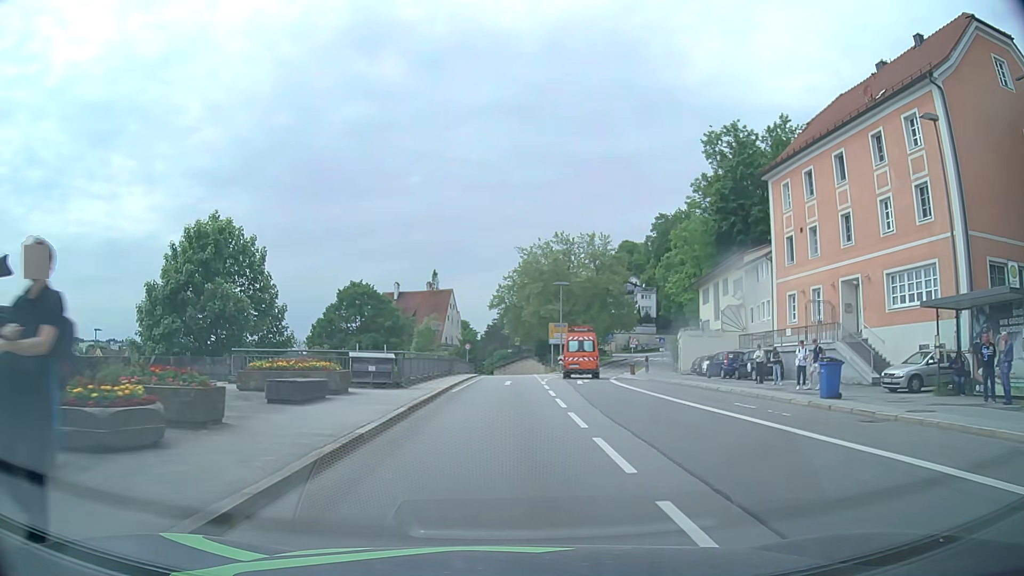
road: primary_link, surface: asphalt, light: Day
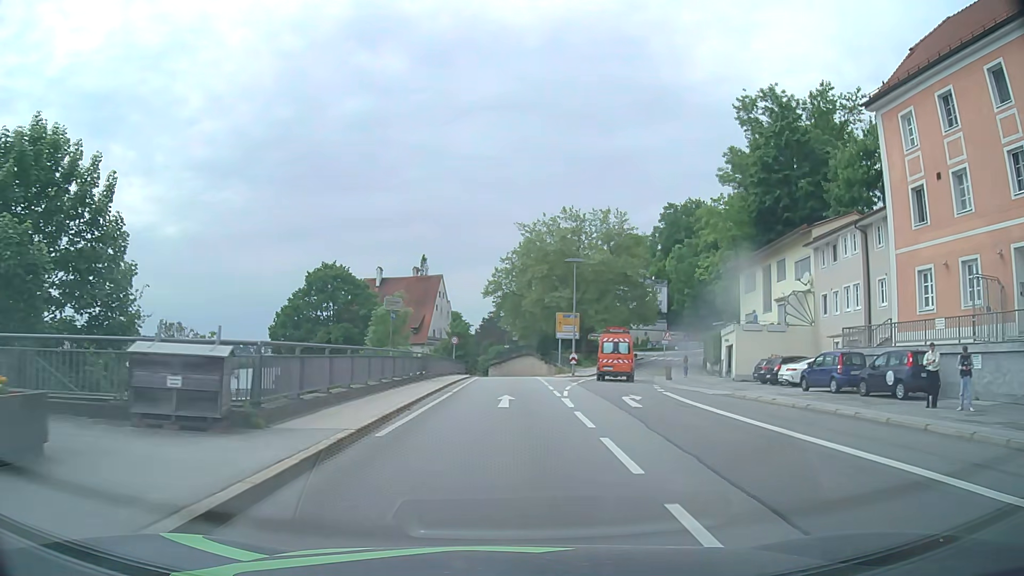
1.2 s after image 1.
(0.0, +14.0) m; 0°
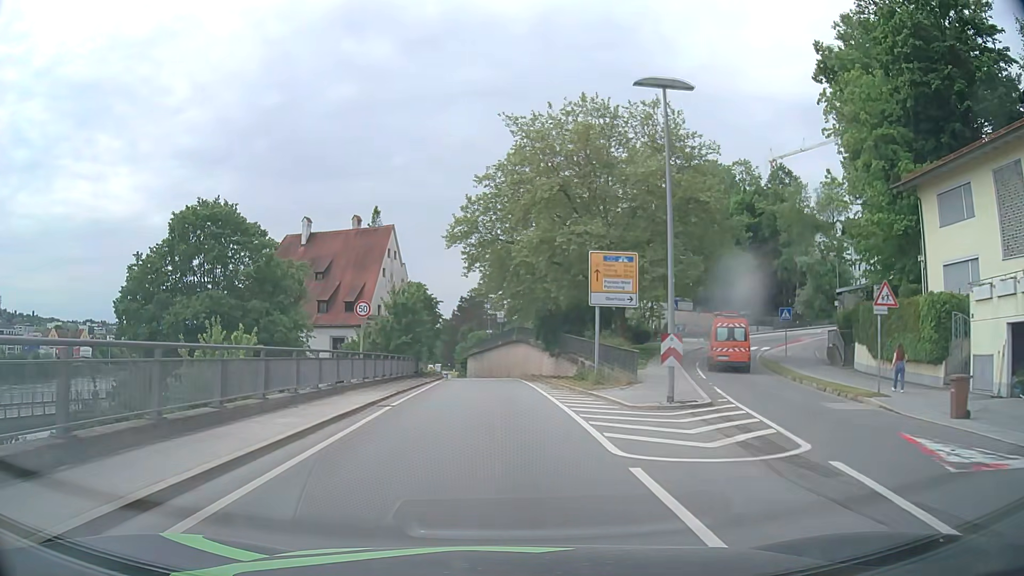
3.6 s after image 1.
(+0.4, +31.0) m; +1°
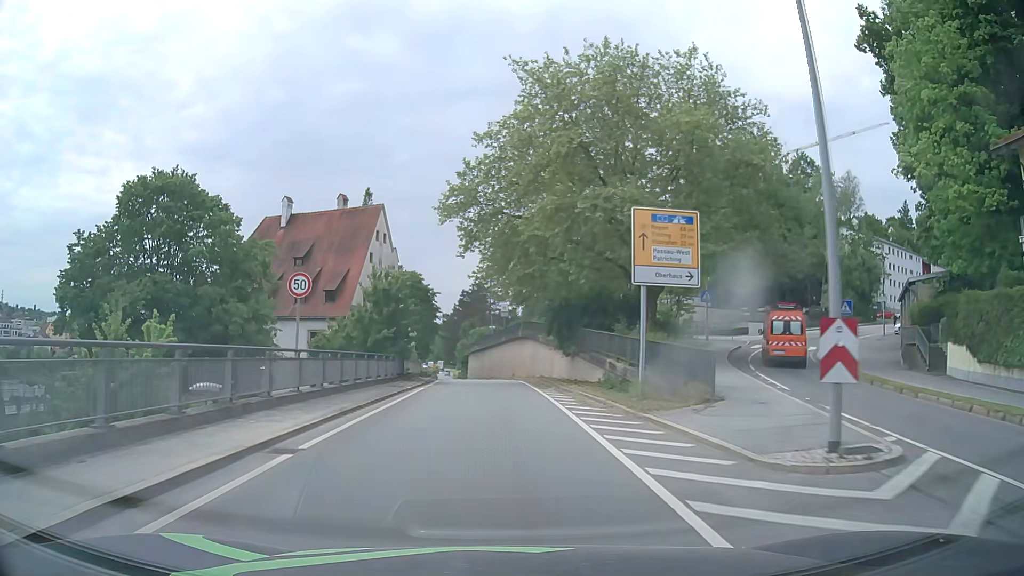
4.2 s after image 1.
(-0.1, +8.1) m; -1°
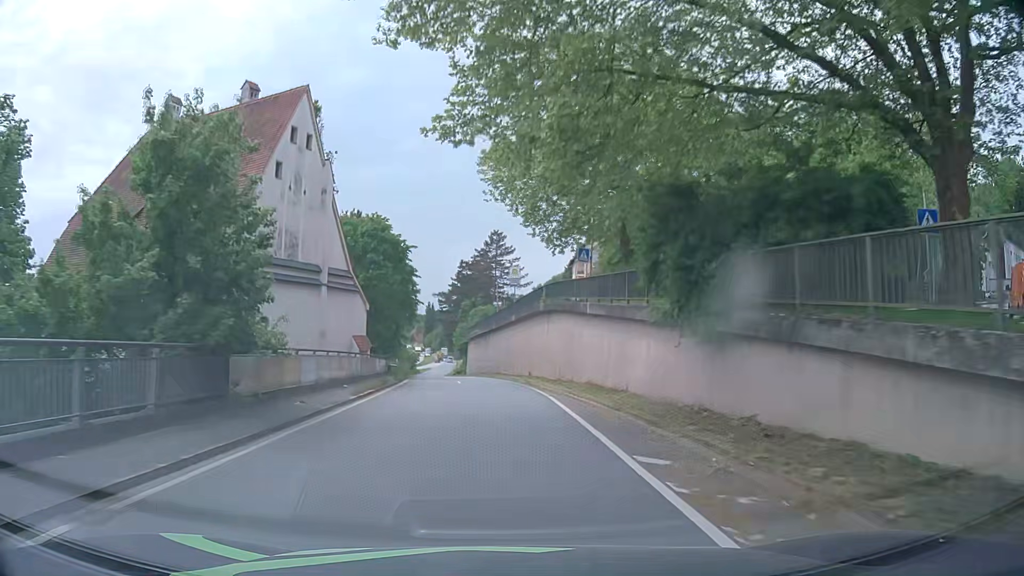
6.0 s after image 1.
(-0.1, +25.0) m; -1°
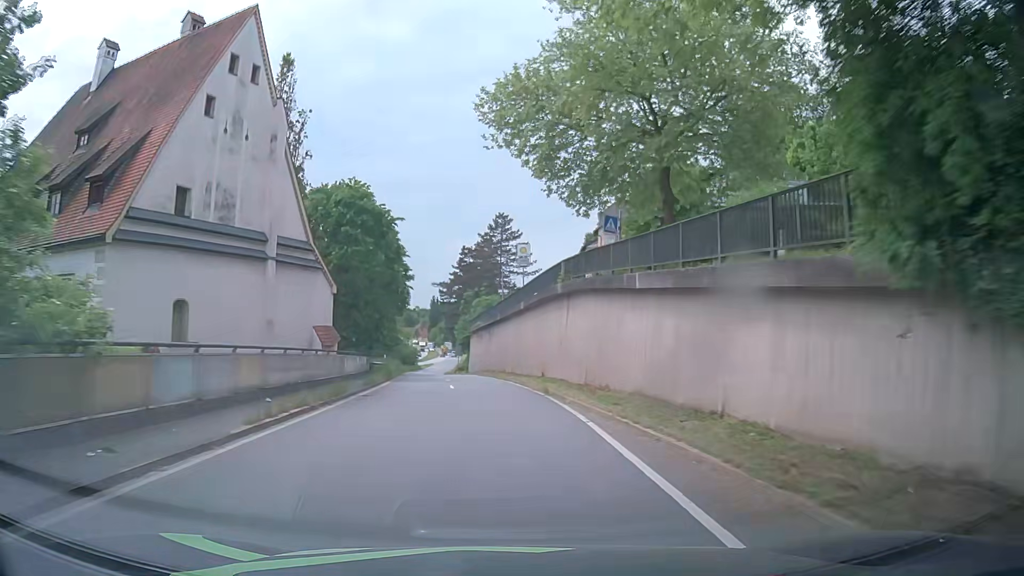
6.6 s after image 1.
(0.0, +8.5) m; -1°
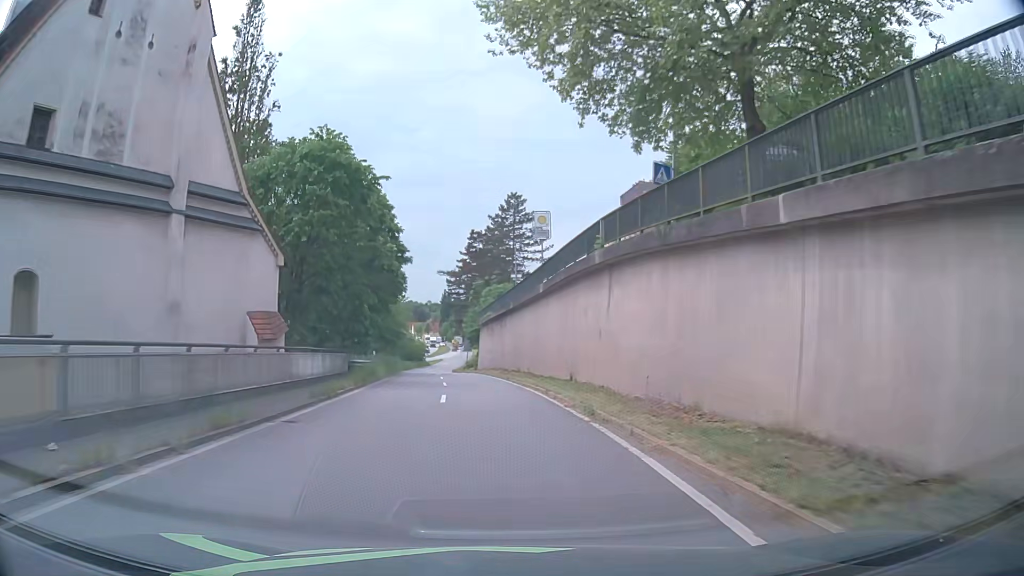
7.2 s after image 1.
(+0.1, +8.6) m; 0°
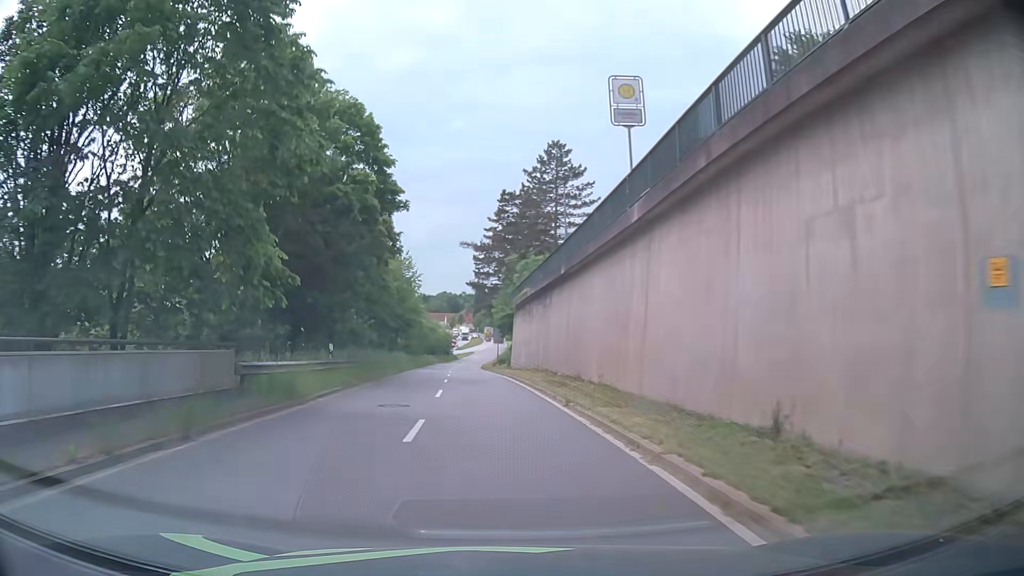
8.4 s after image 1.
(-0.4, +16.9) m; -3°
(0, +10) (-1, +20) (-1, +30) (-2, +40) (-3, +50) (-3, +60) (-4, +70) (-4, +80) (-4, +90) (-4, +100) m
